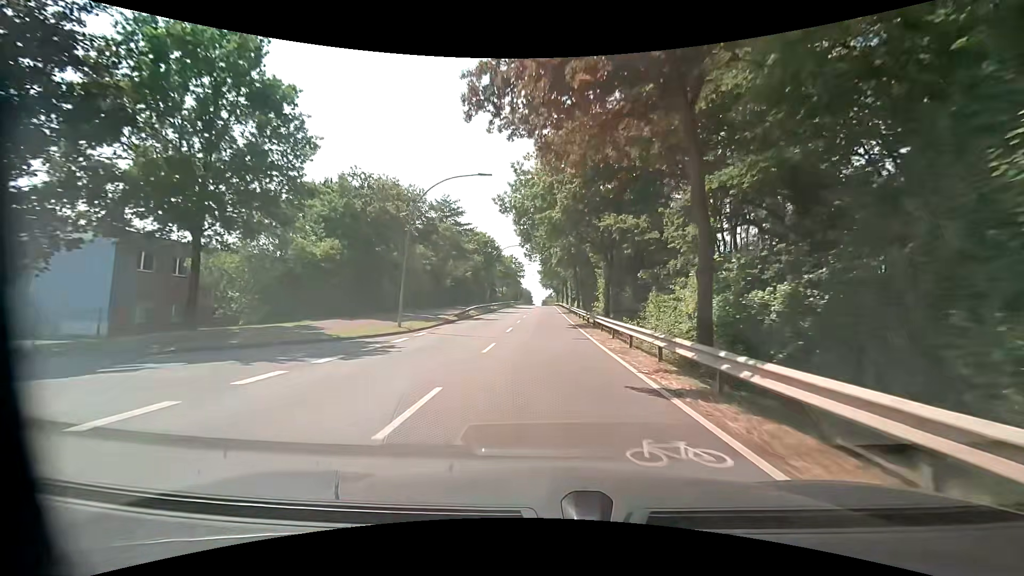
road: unclassified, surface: asphalt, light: Day
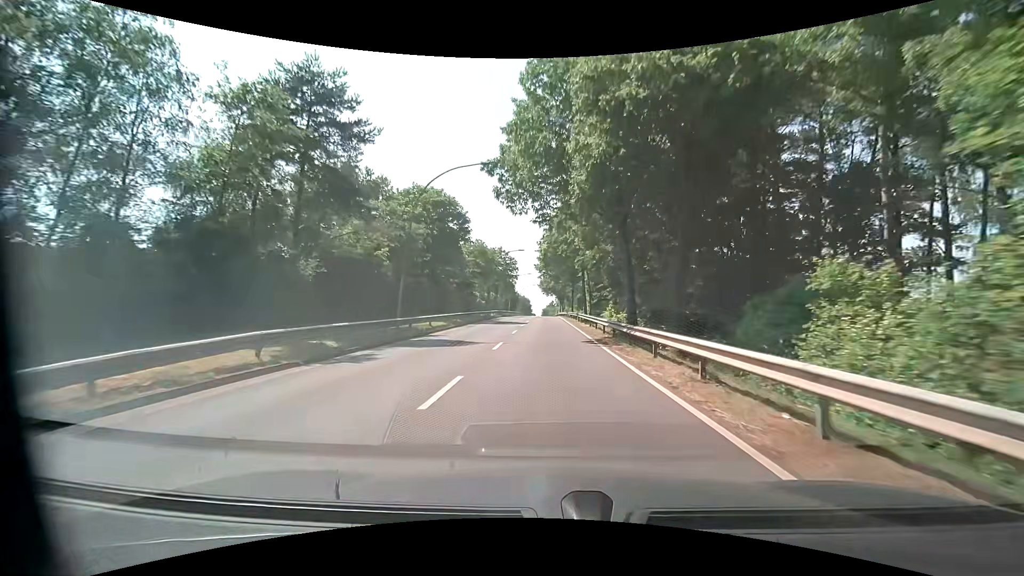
(-0.2, +34.5) m; 0°
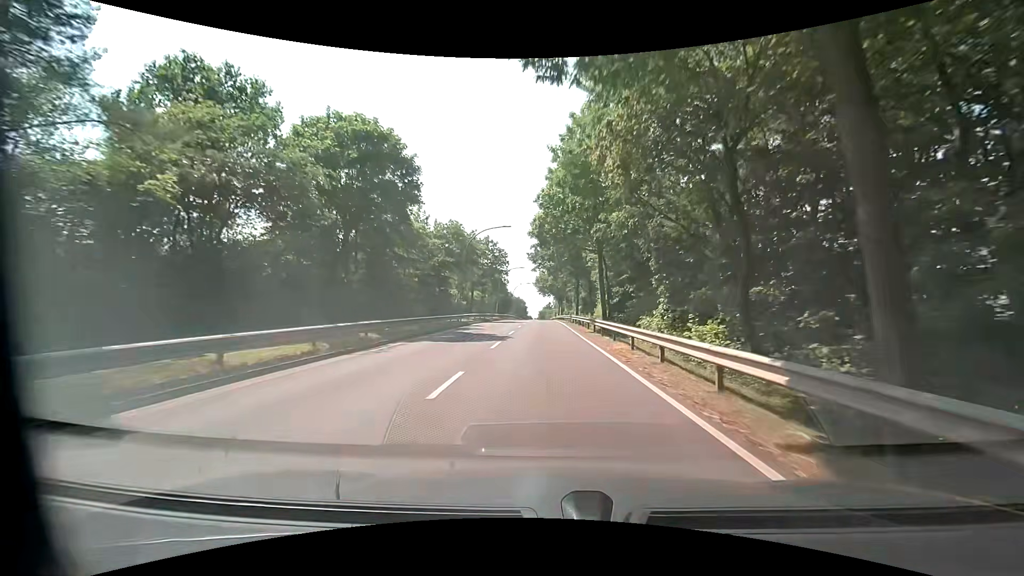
(+0.1, +17.2) m; 0°
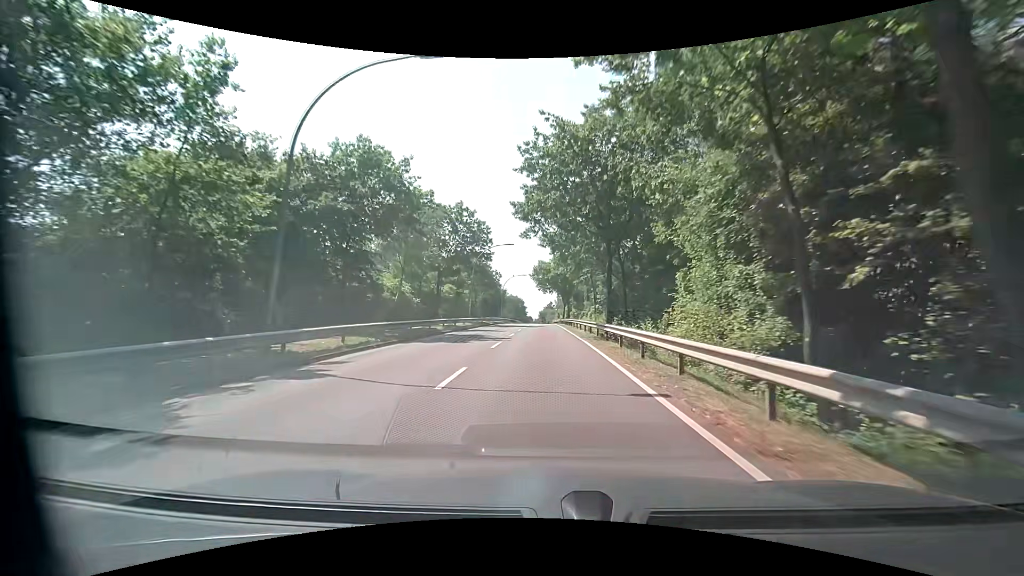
(+0.1, +26.1) m; +1°
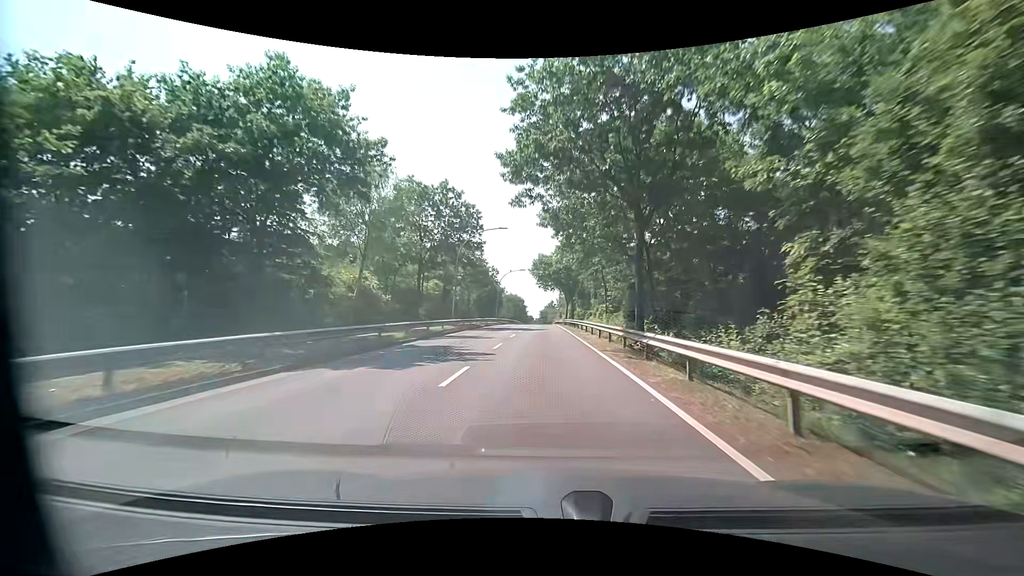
(-0.2, +8.6) m; -1°
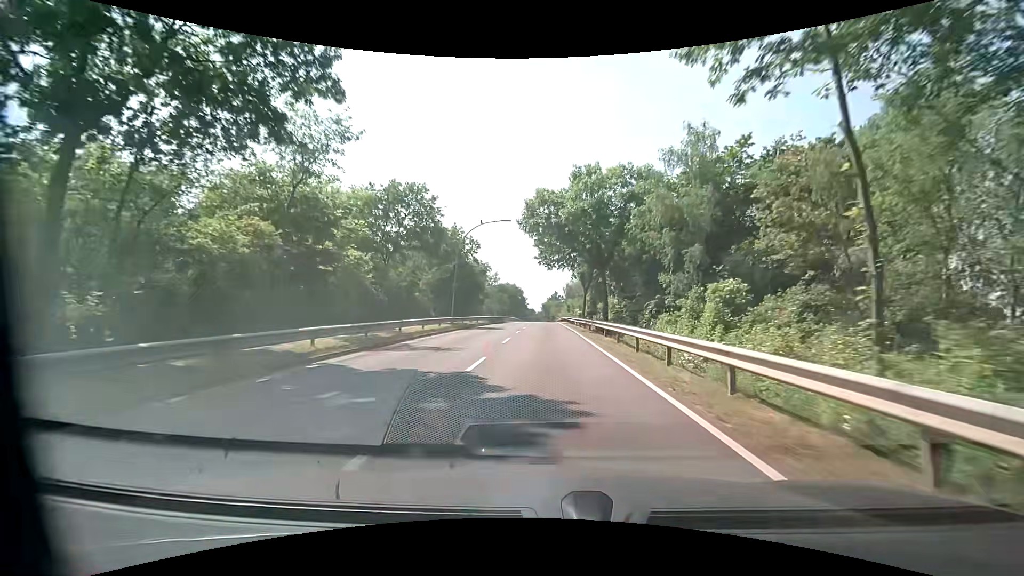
(-0.4, +34.0) m; 0°
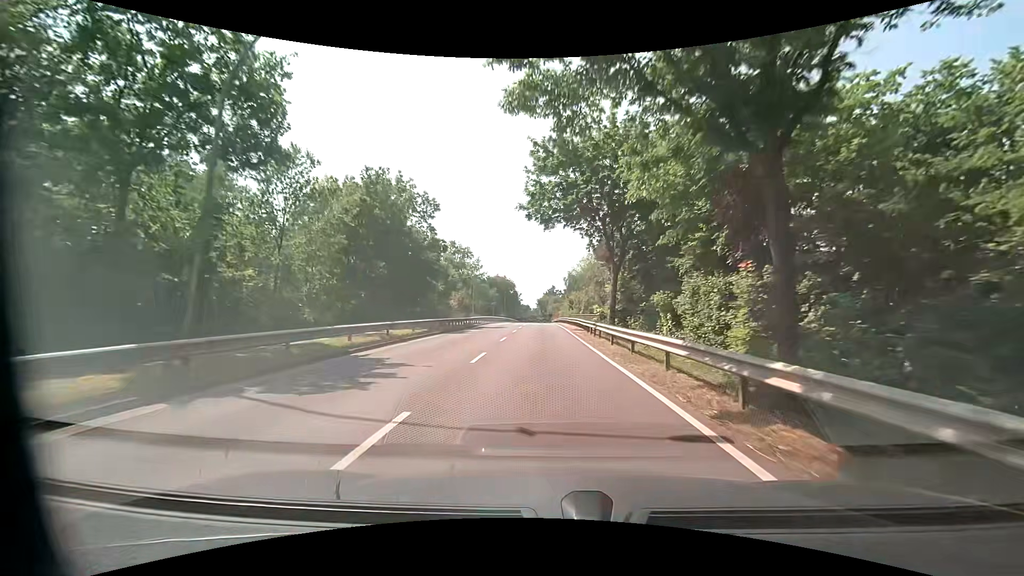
(-0.1, +25.2) m; 0°
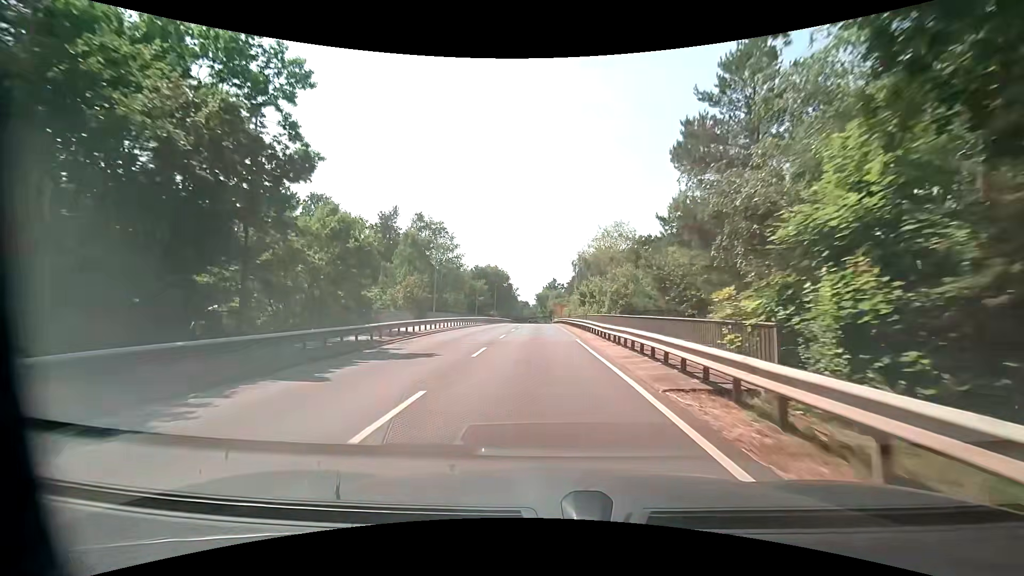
(0.0, +25.3) m; 0°
(0, +10) (0, +20) (0, +30) (0, +40) (0, +50) (0, +60) (0, +70) (0, +80) (0, +90) (0, +100) m
